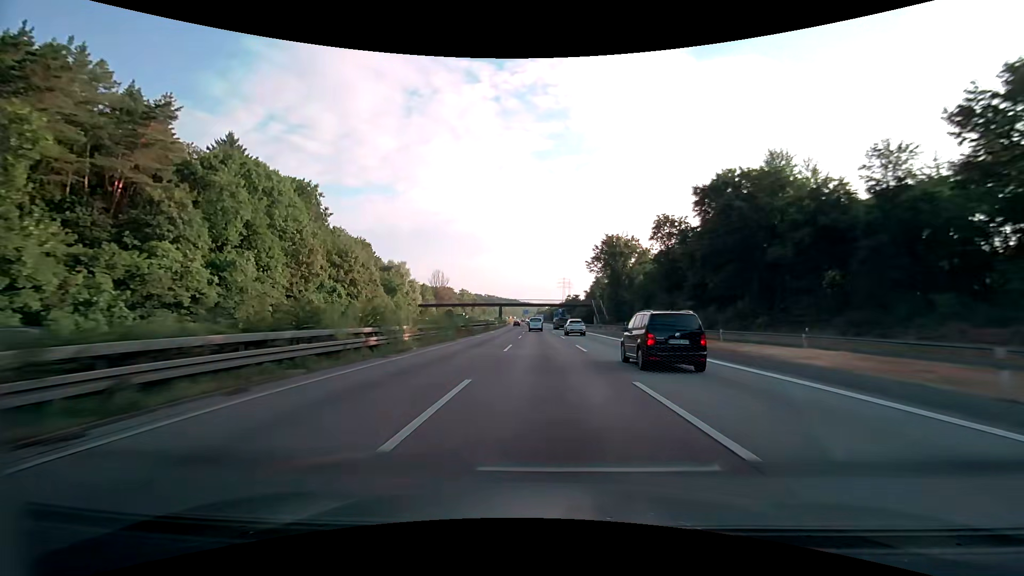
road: motorway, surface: asphalt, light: Day
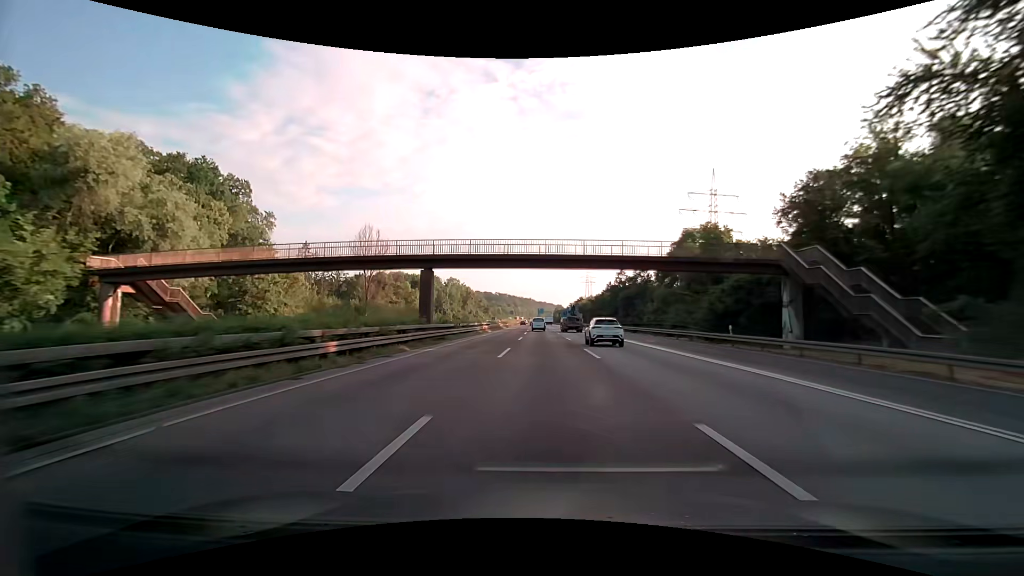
(-1.7, +92.6) m; -2°
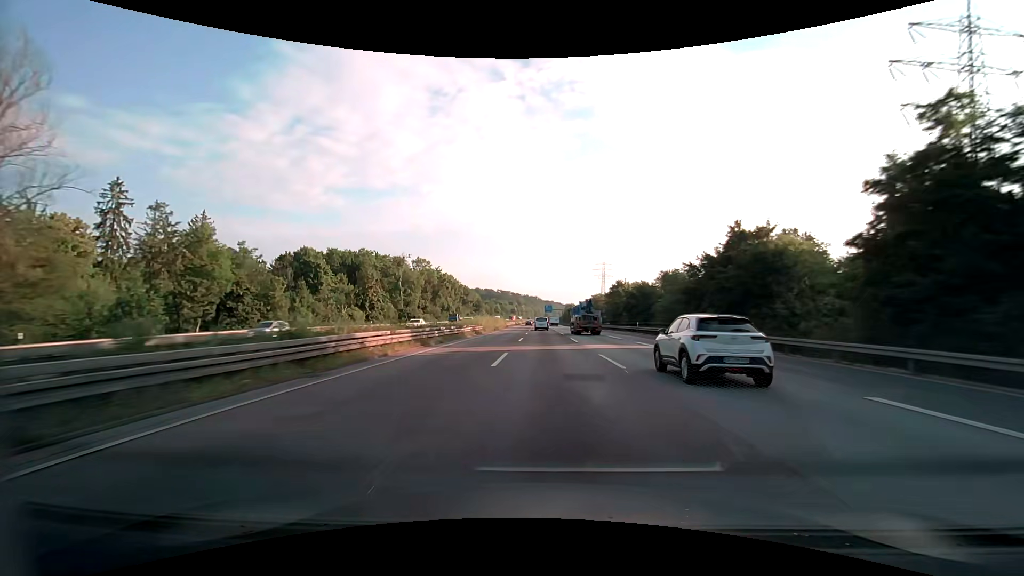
(-0.7, +74.1) m; -1°
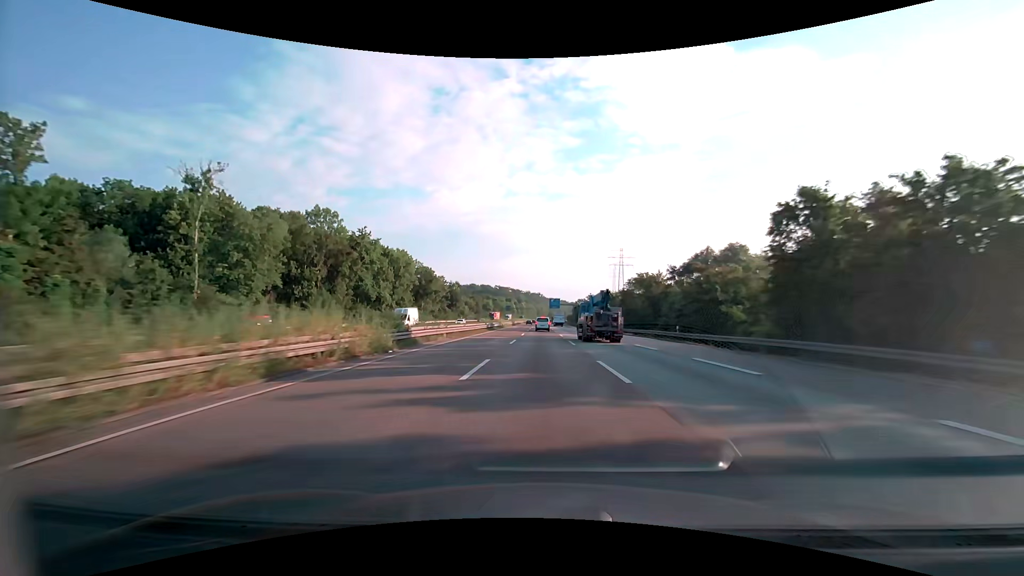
(0.0, +74.0) m; 0°
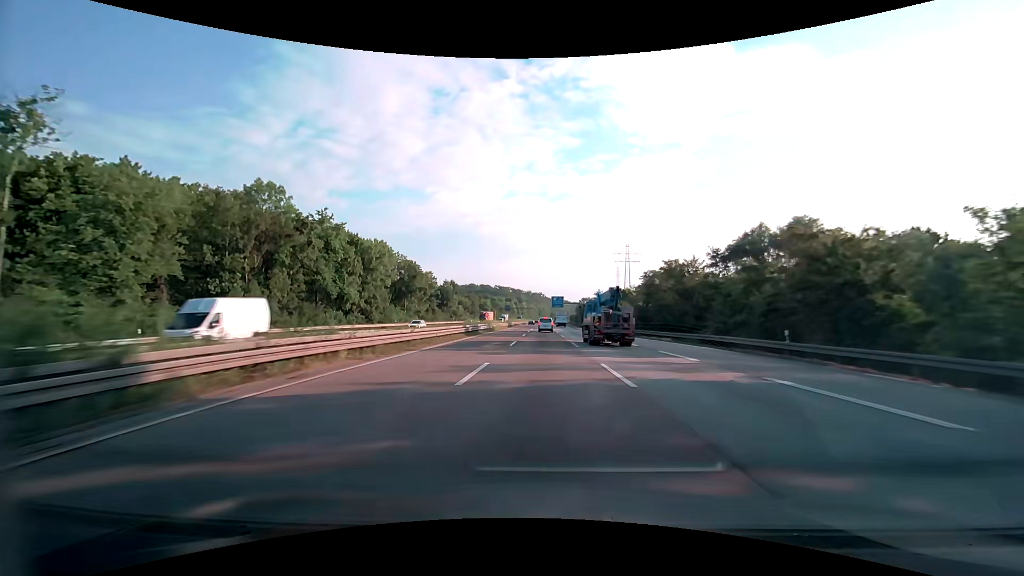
(0.0, +18.4) m; 0°
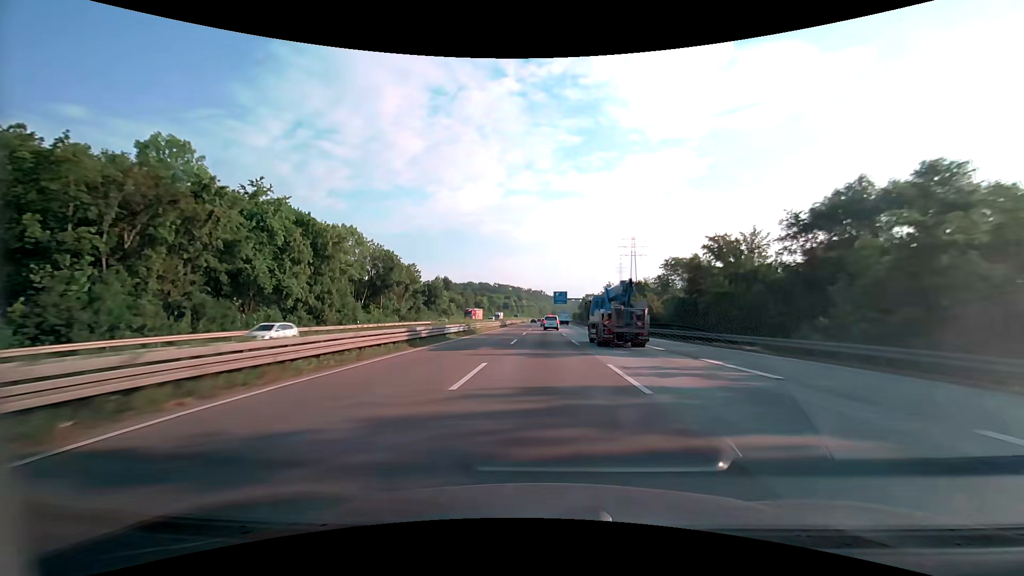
(0.0, +18.4) m; 0°
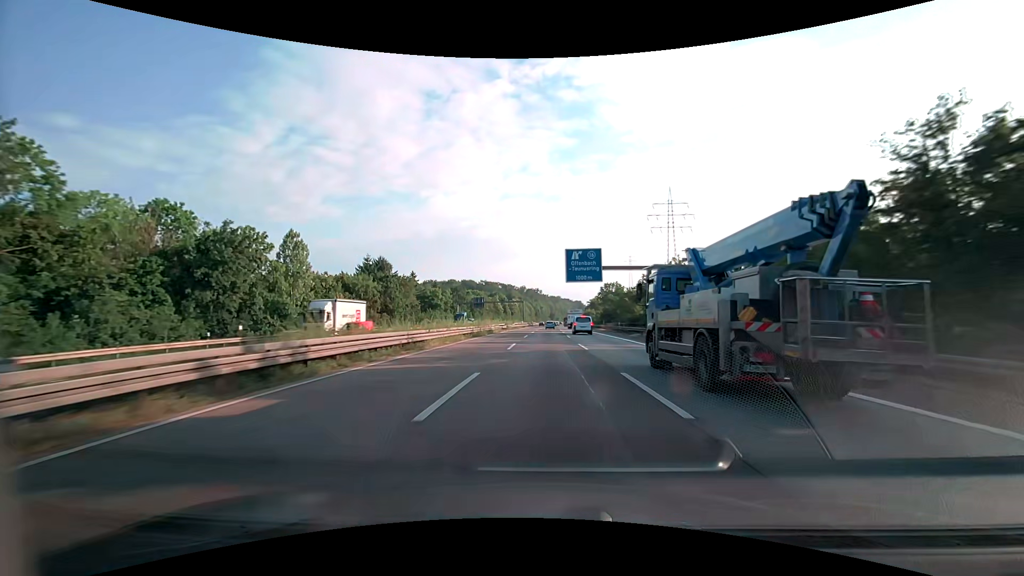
(+0.1, +91.2) m; 0°
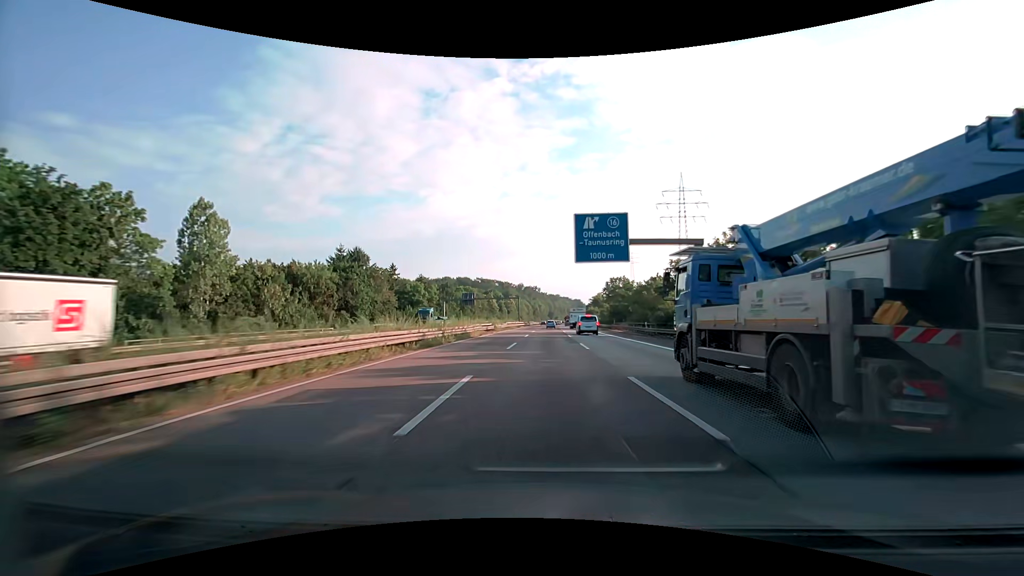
(0.0, +18.1) m; 0°
(0, +10) (0, +20) (0, +30) (0, +40) (0, +50) (0, +60) (+1, +70) (+1, +80) (+1, +90) (+1, +100) m
